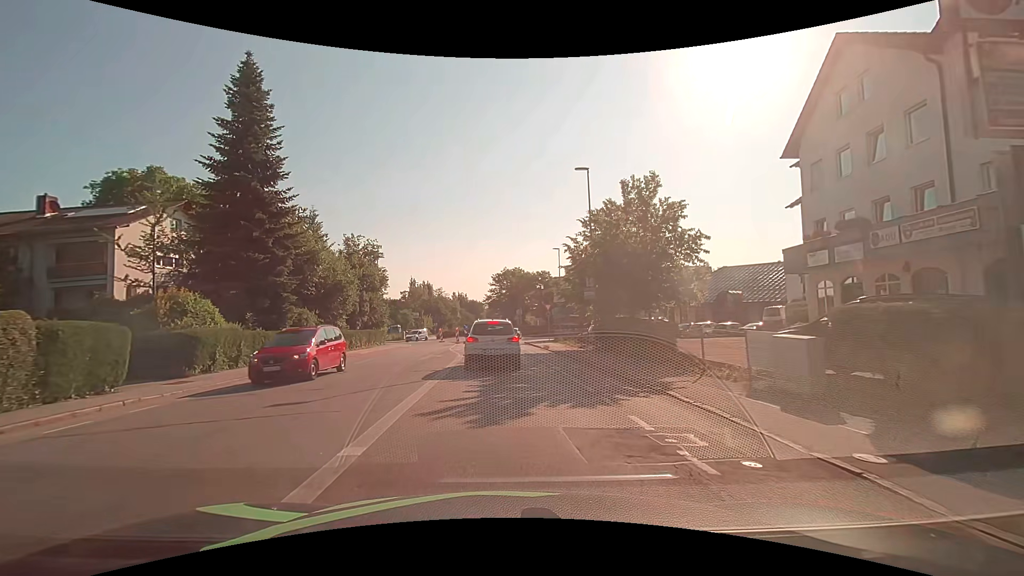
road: tertiary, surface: asphalt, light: Day
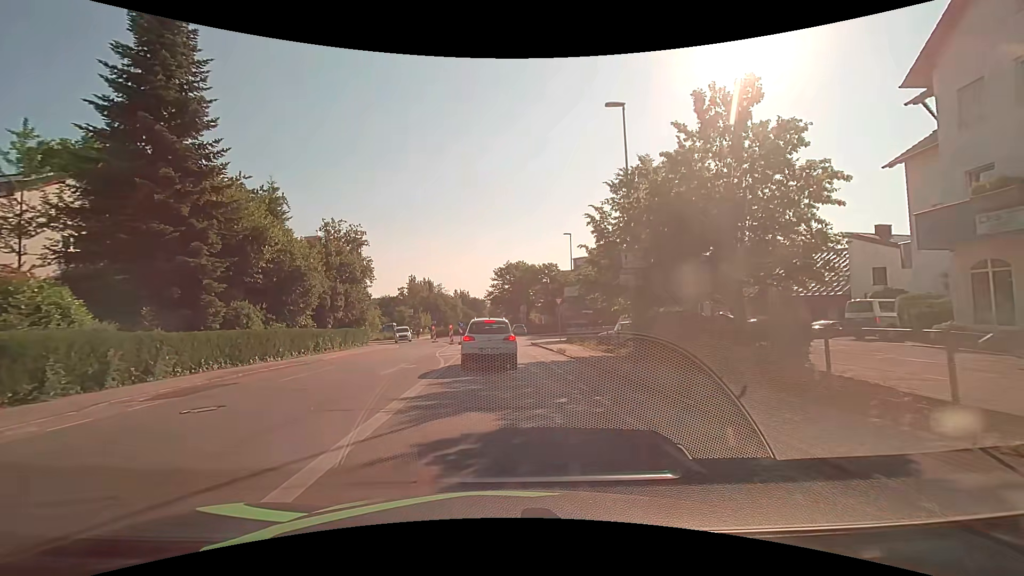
(0.0, +7.9) m; +1°
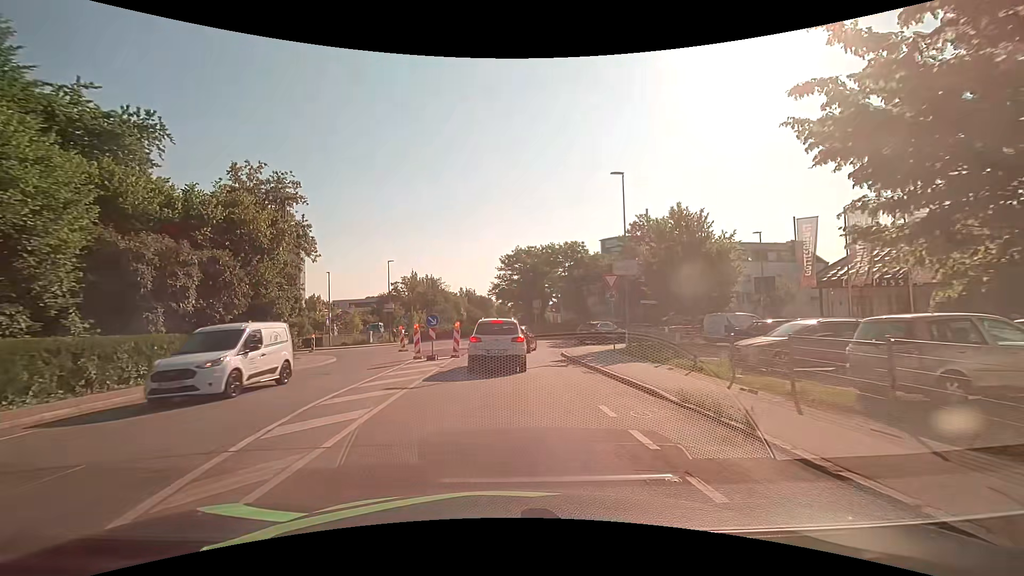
(-0.5, +19.1) m; -2°
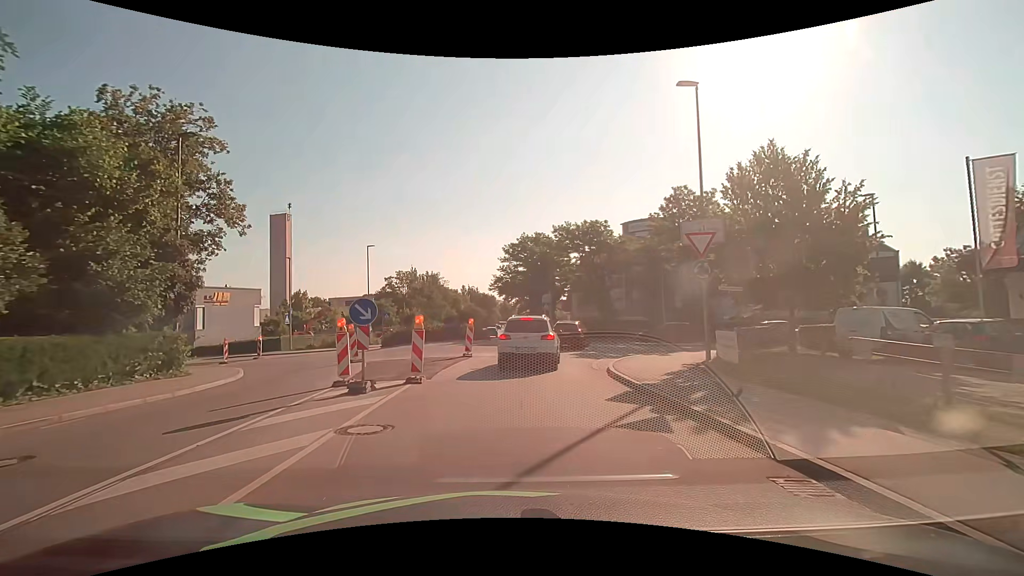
(-0.1, +10.9) m; -1°
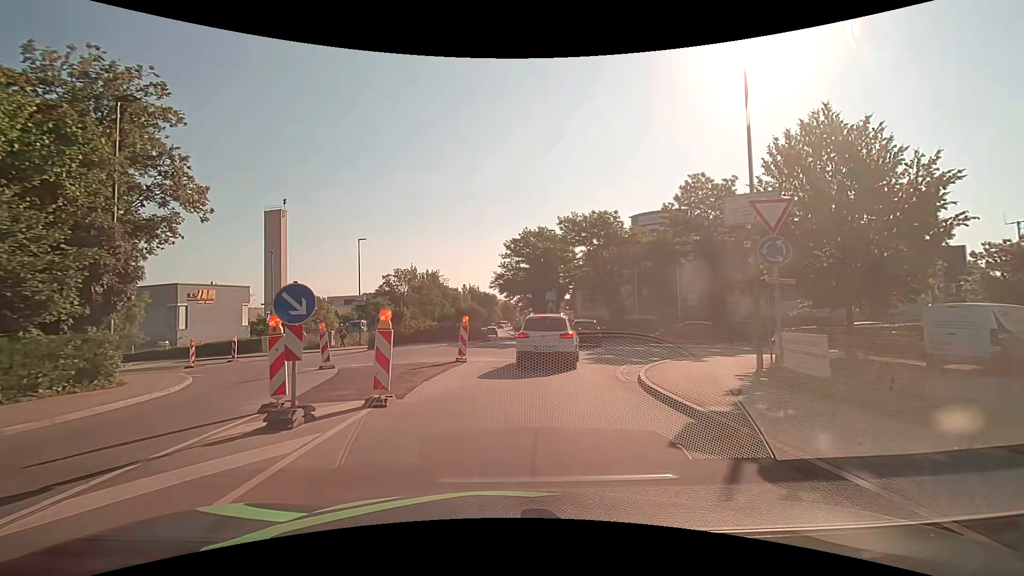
(0.0, +3.6) m; 0°
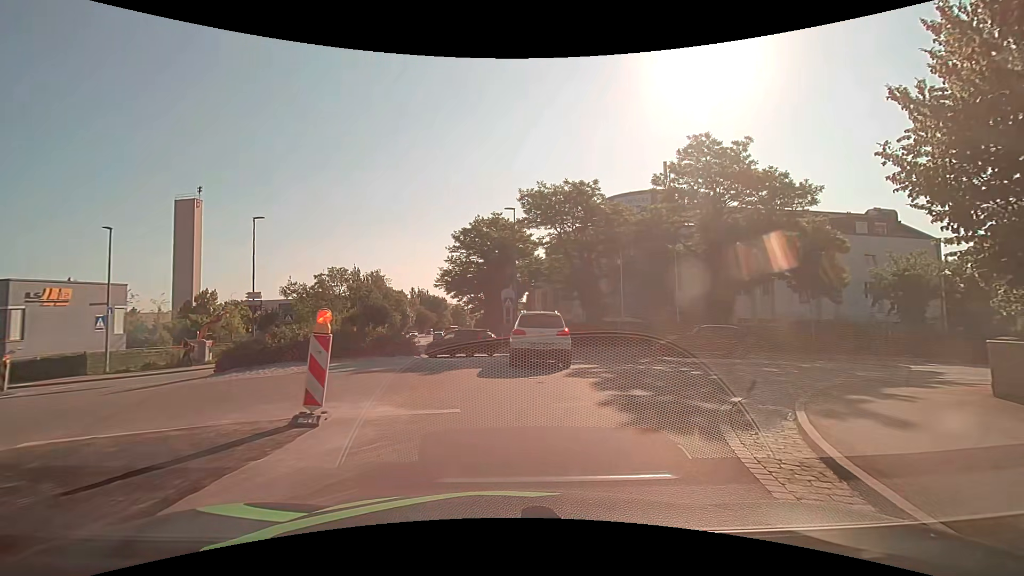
(+0.4, +10.4) m; +6°
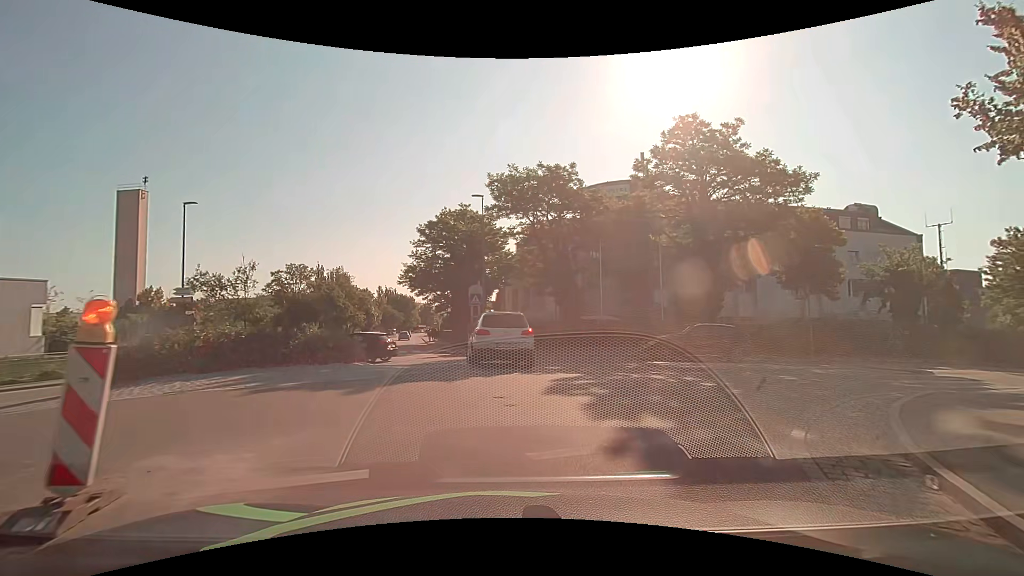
(+0.1, +3.3) m; +3°
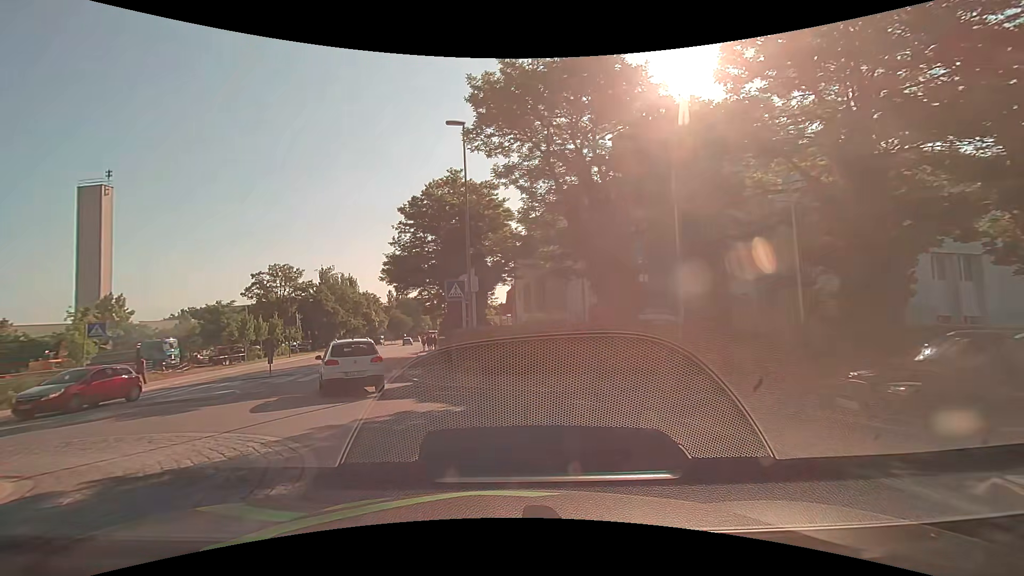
(+0.8, +12.9) m; -2°
(-2, +10) (-5, +19) (-8, +29) (-10, +39) (-11, +48) (-13, +58) (-14, +68) (-15, +78) (-17, +88) (-18, +98) m
